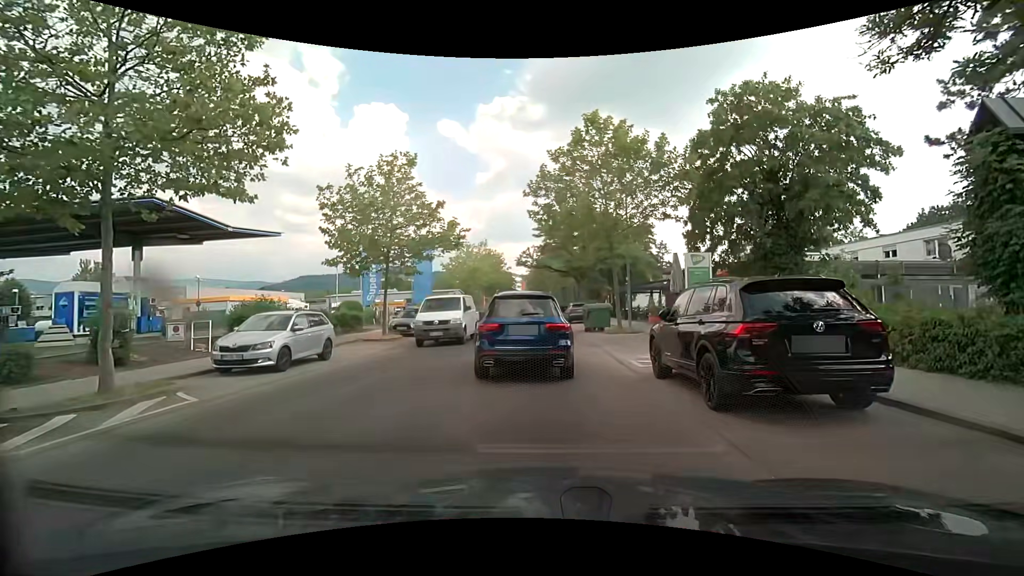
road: unclassified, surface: asphalt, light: Day
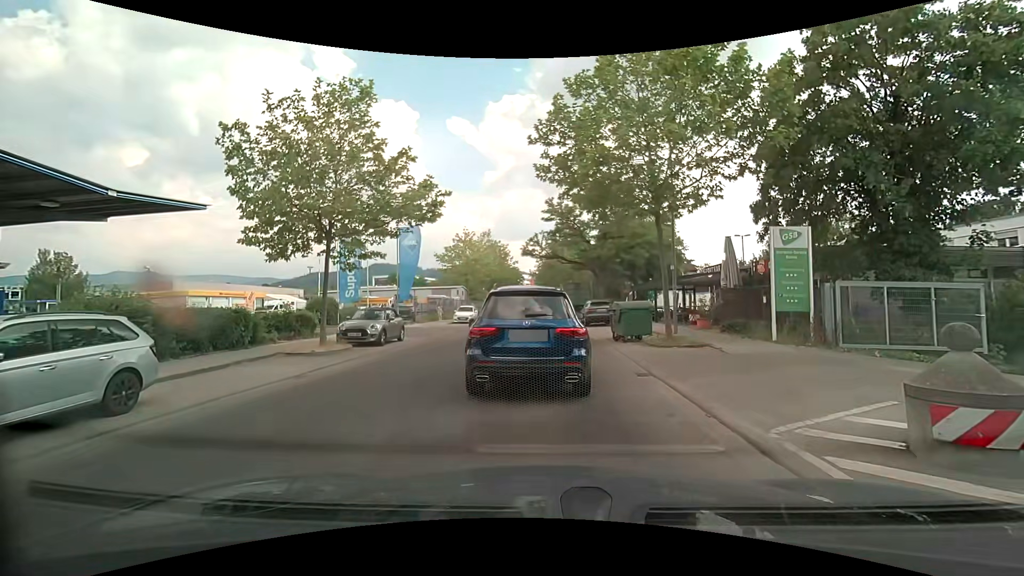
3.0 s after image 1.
(-0.3, +7.5) m; -2°
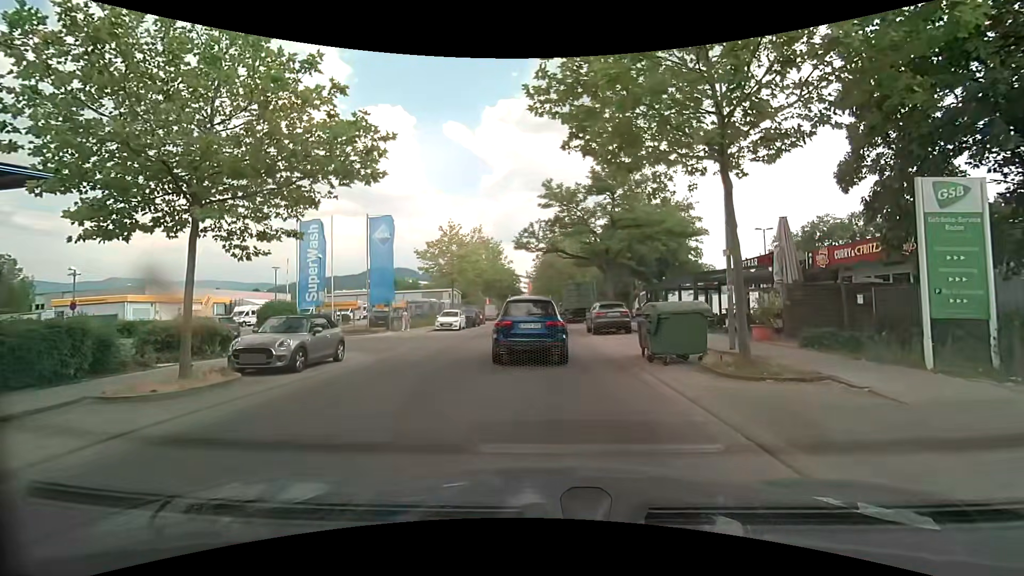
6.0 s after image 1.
(-0.1, +6.2) m; -1°
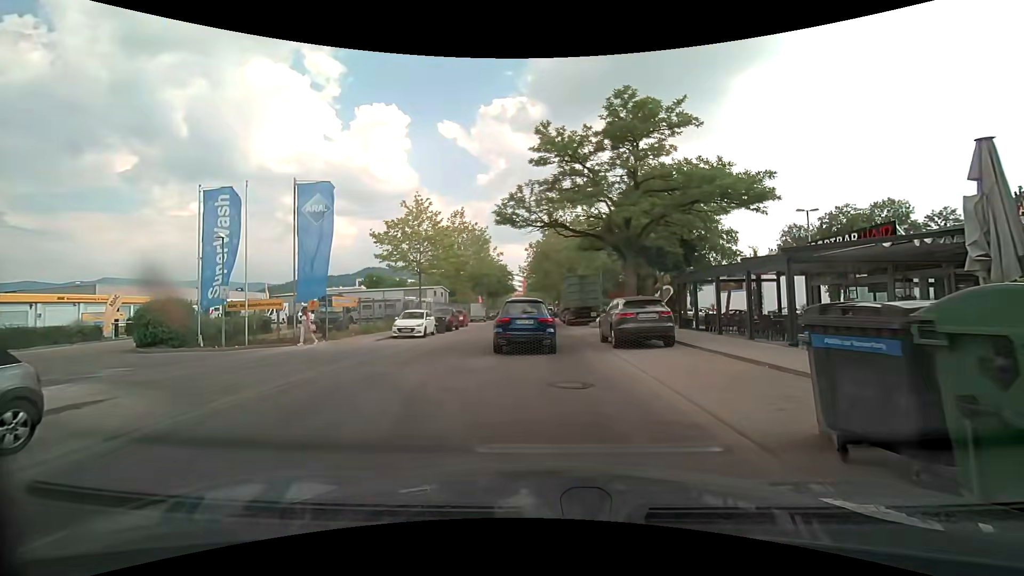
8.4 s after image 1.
(+0.1, +9.3) m; +1°
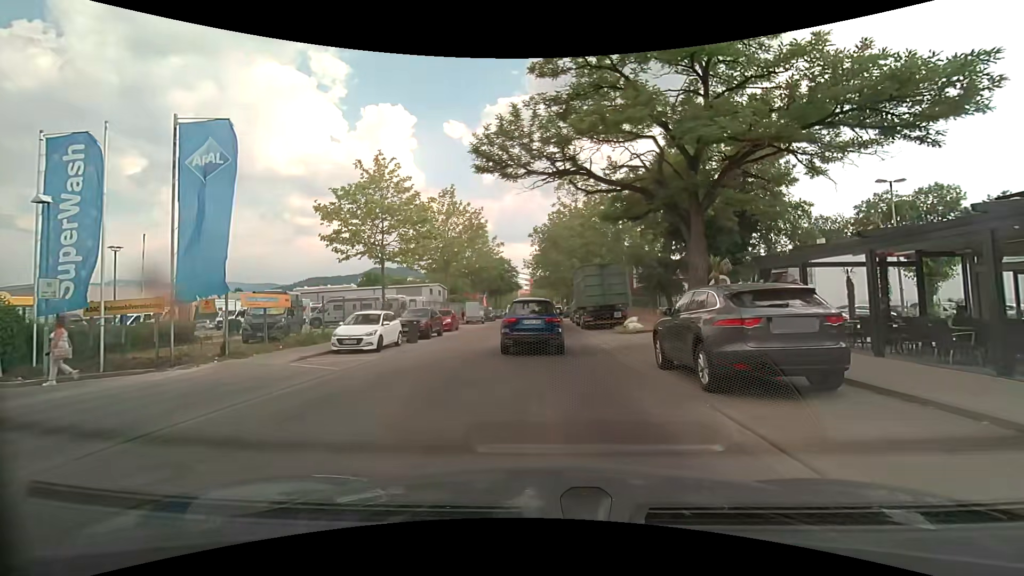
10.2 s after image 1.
(-0.2, +8.5) m; -3°
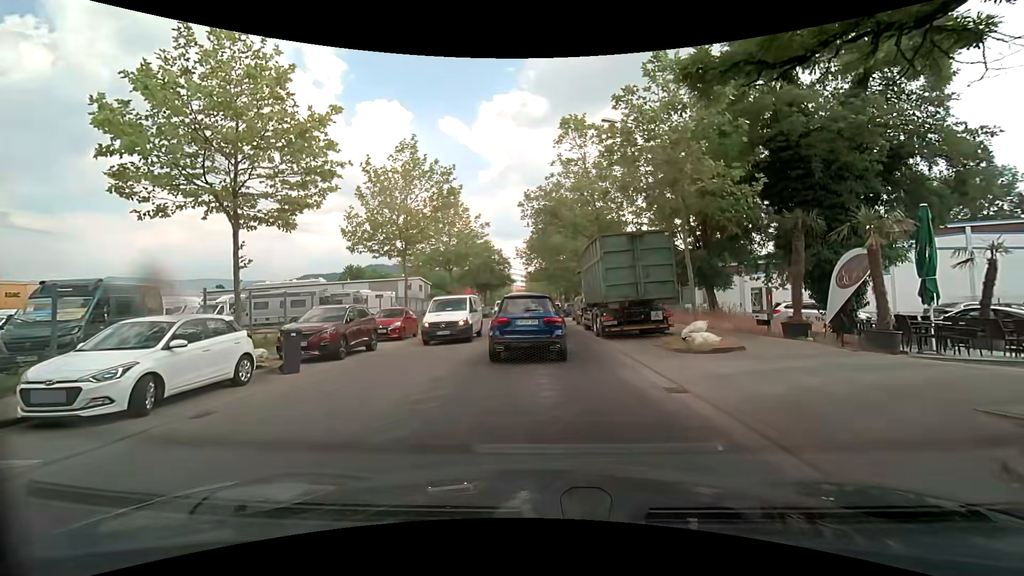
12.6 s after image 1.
(+0.2, +10.5) m; +1°
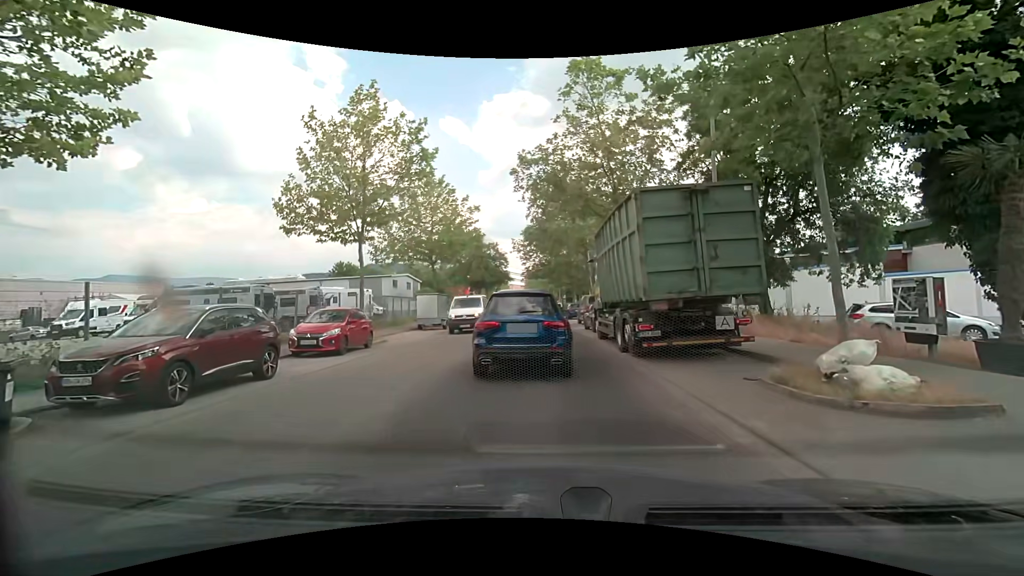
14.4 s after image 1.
(0.0, +6.6) m; -1°
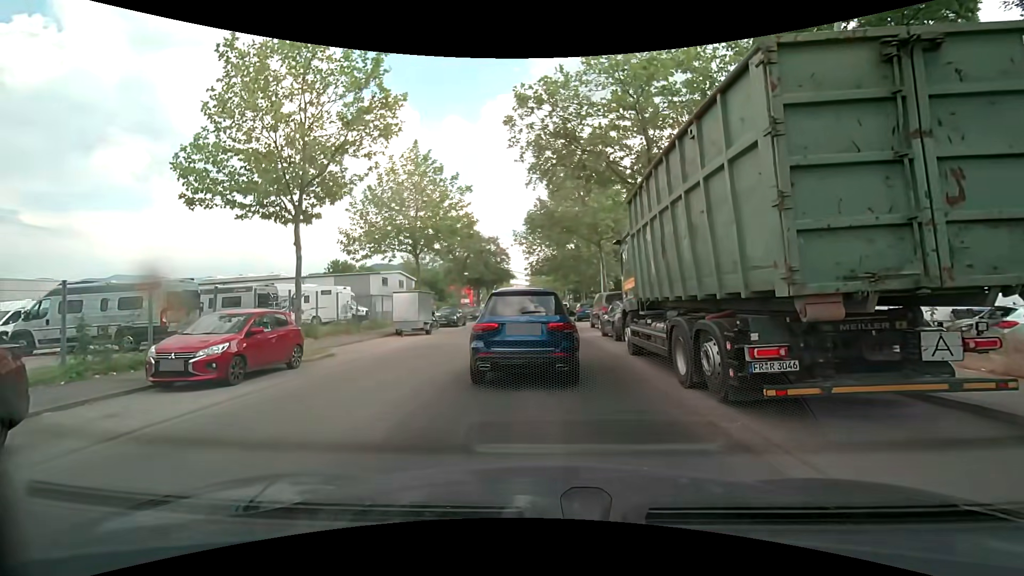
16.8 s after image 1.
(+0.1, +5.6) m; -1°
